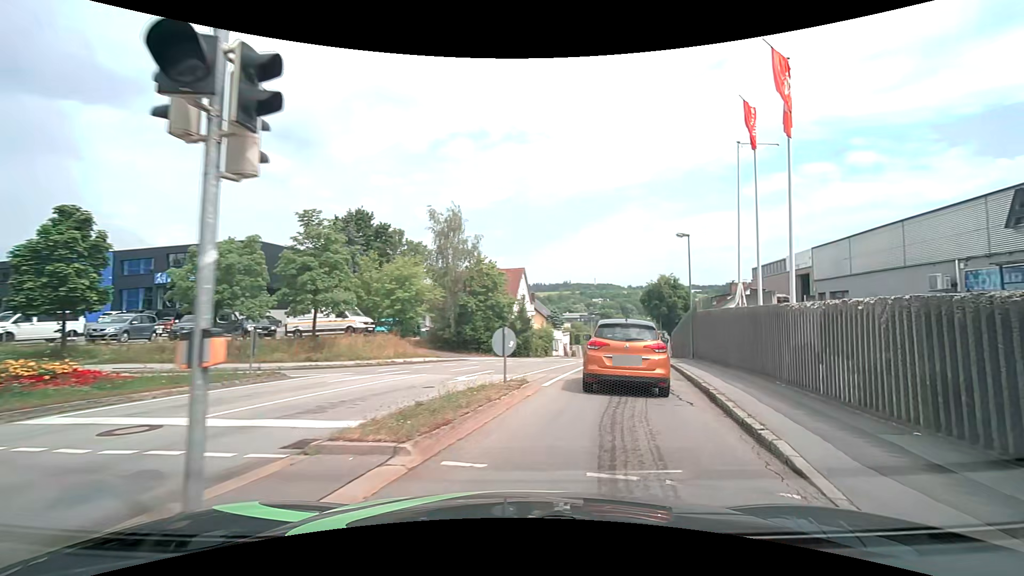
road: tertiary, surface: asphalt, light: Day
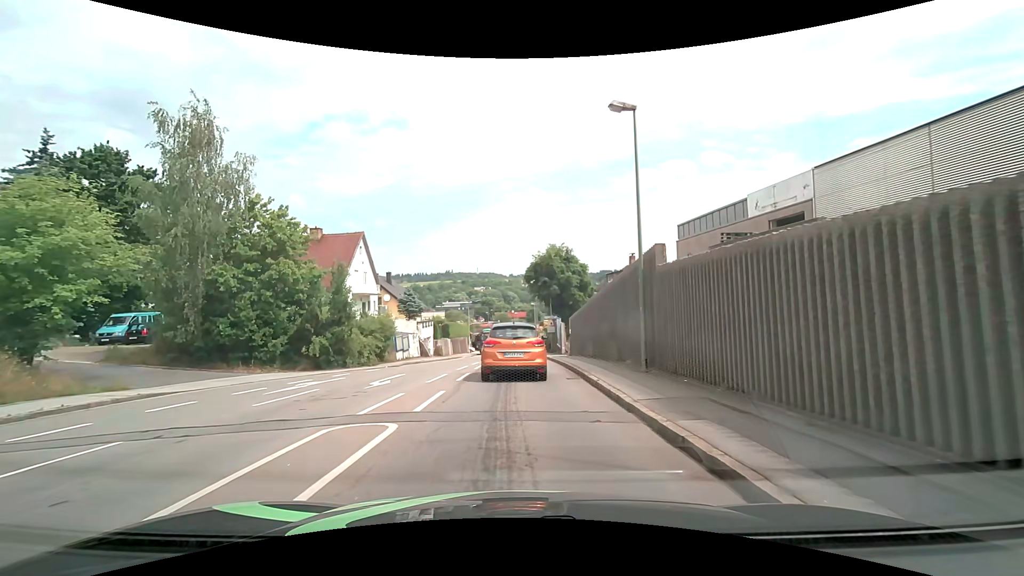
(+3.7, +18.4) m; +14°
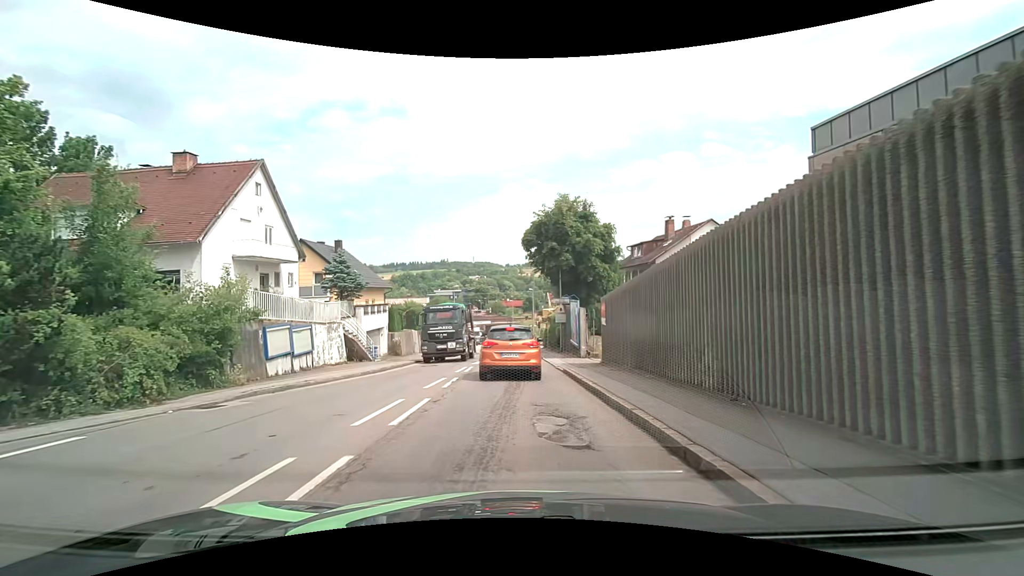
(+0.1, +17.1) m; 0°
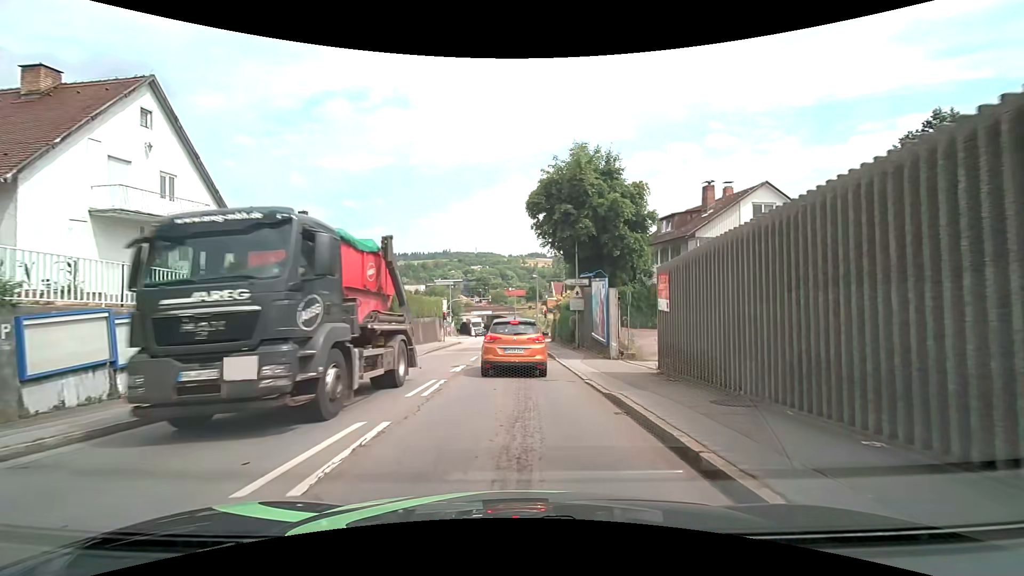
(0.0, +8.6) m; 0°
